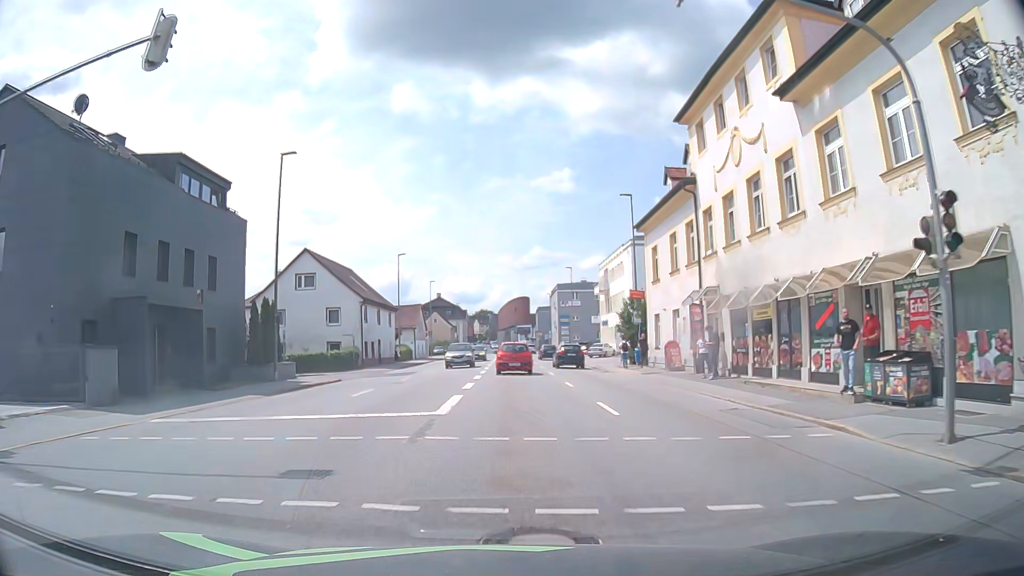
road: tertiary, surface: asphalt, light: Day
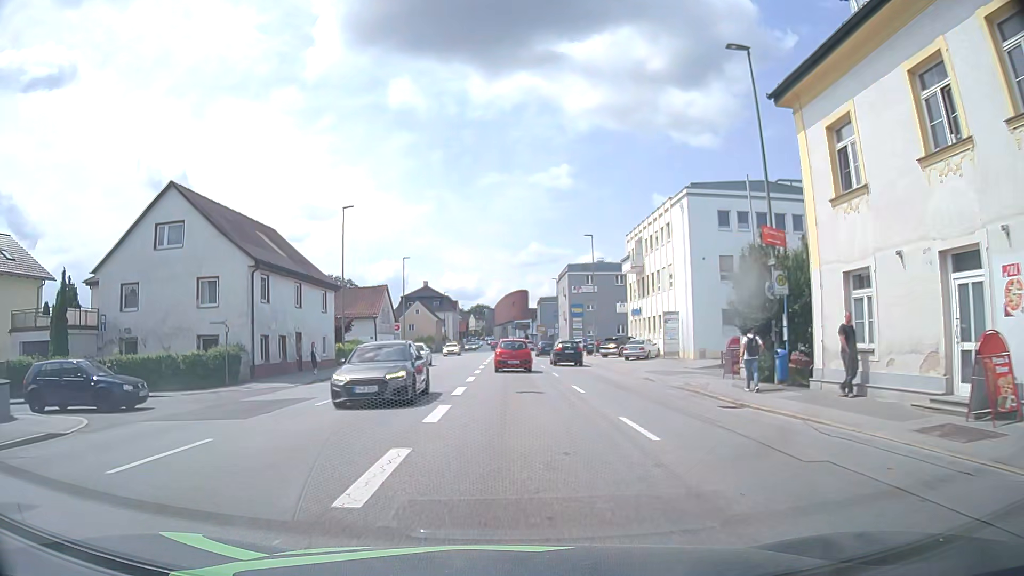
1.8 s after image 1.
(+0.1, +21.7) m; 0°
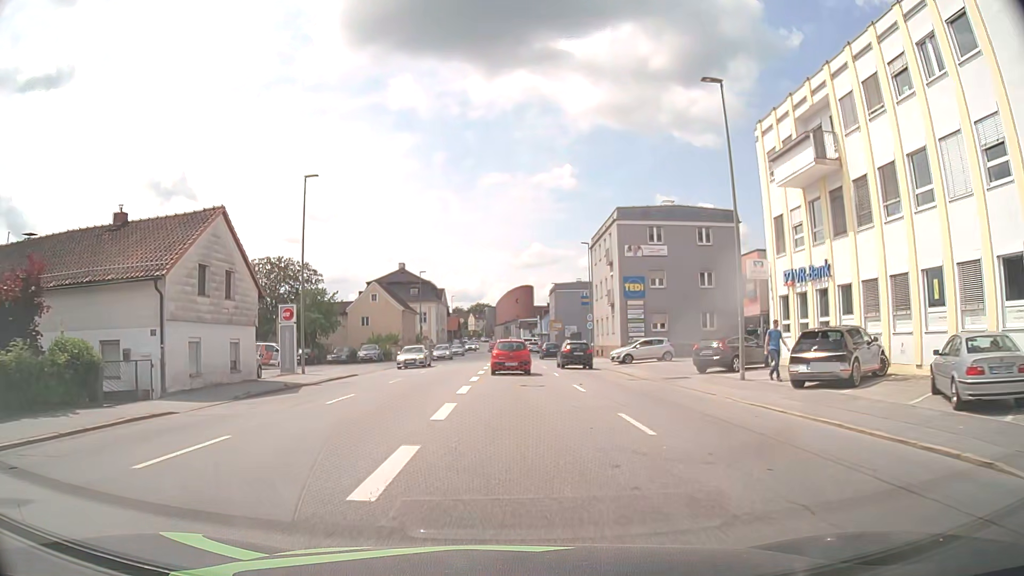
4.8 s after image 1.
(+0.3, +35.6) m; 0°
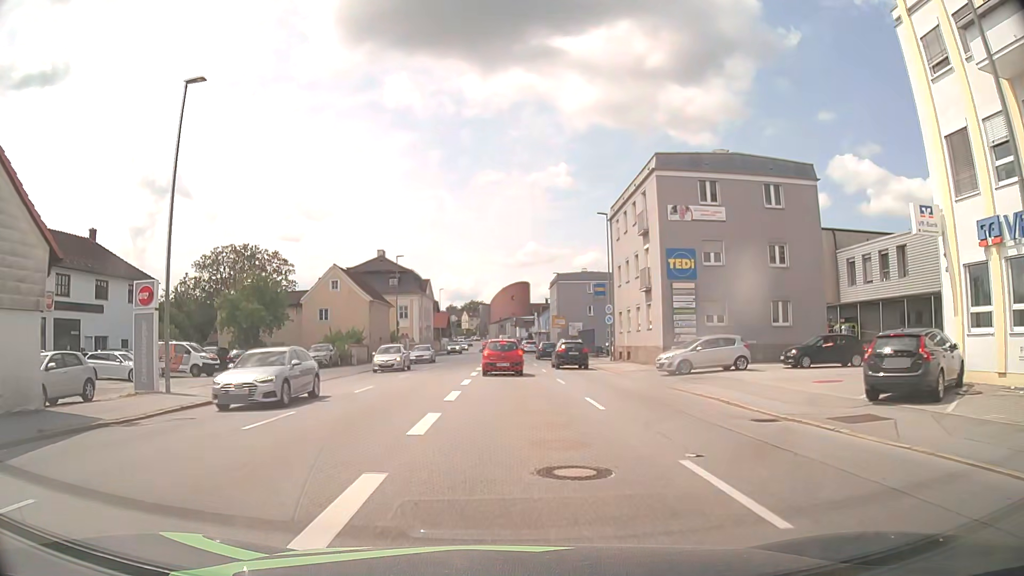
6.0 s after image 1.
(0.0, +13.9) m; +1°
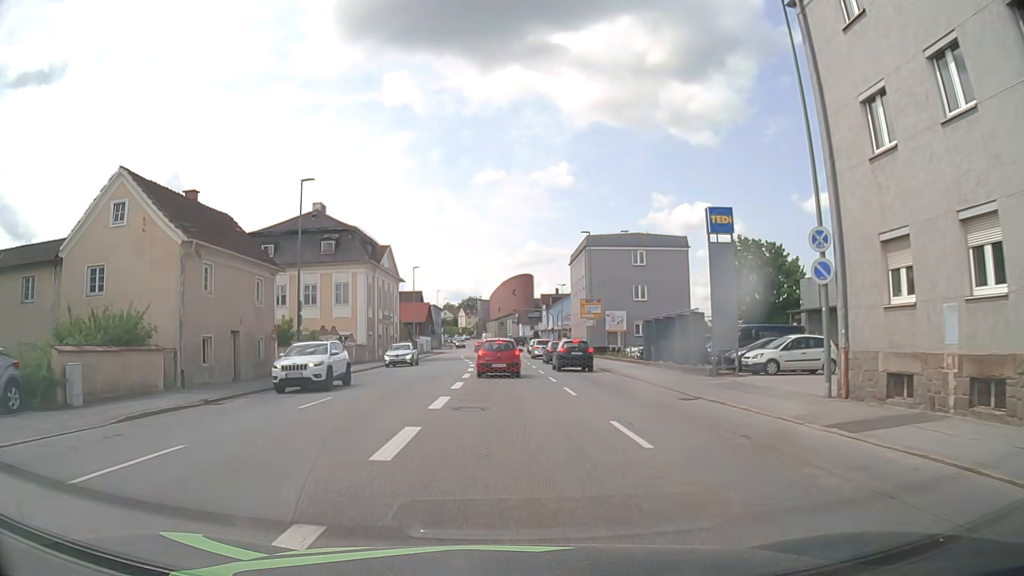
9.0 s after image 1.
(-0.2, +32.1) m; 0°
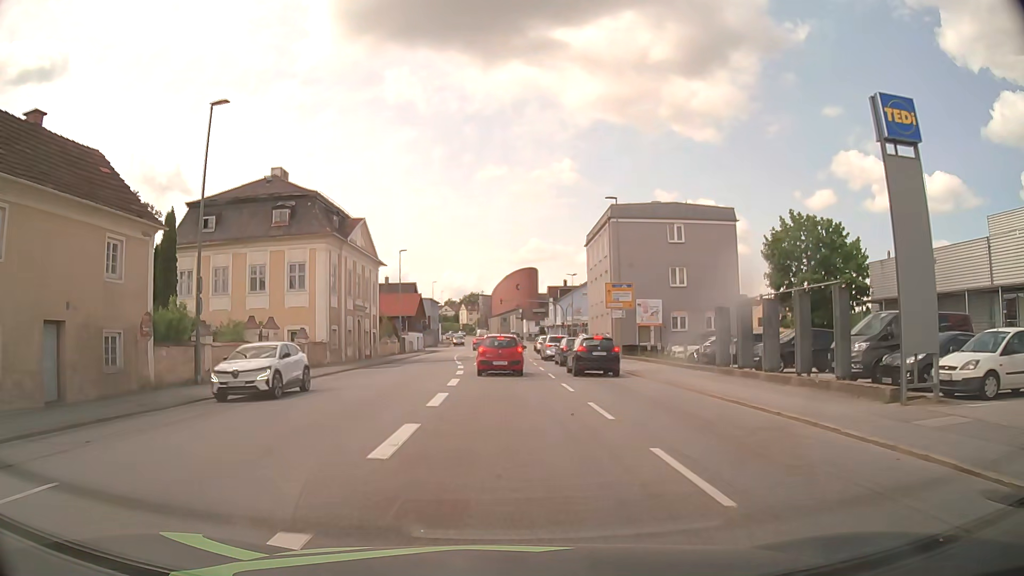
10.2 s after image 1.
(0.0, +12.1) m; -1°
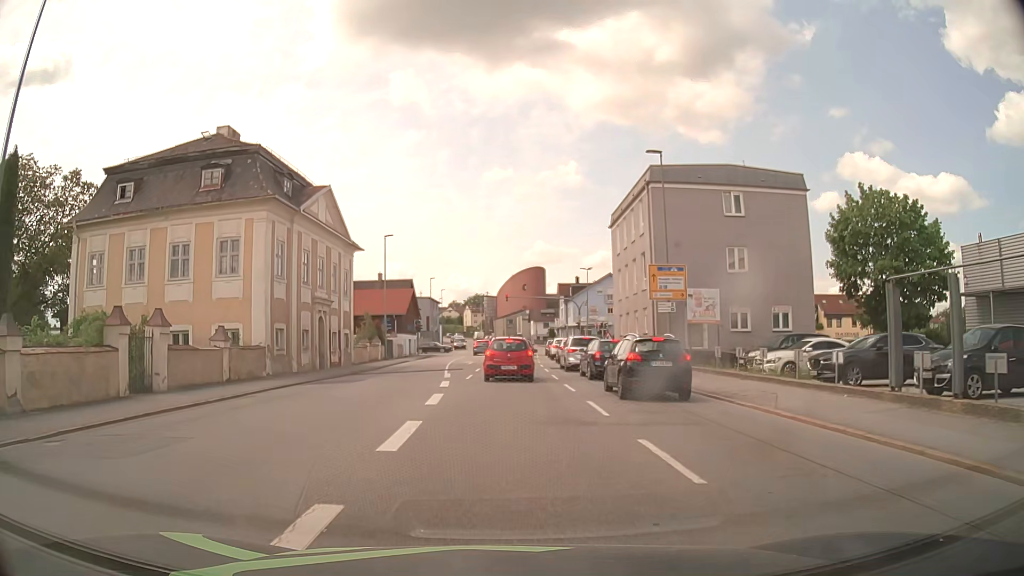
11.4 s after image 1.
(+0.1, +11.2) m; -1°
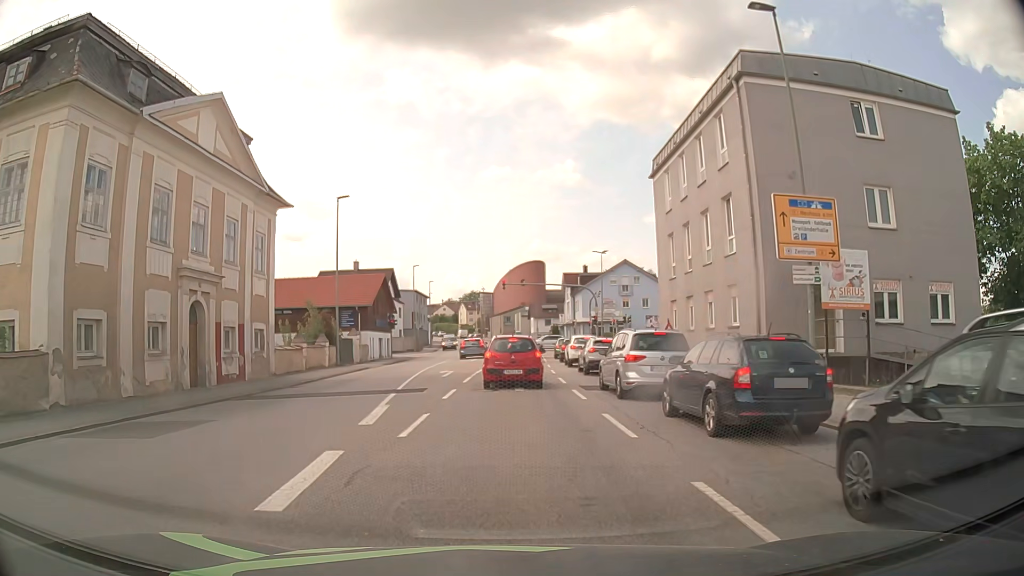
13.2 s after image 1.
(+0.2, +14.9) m; 0°
(0, +10) (0, +20) (+1, +30) (+1, +40) (+2, +50) (+2, +60) (+2, +70) (+3, +80) (+3, +90) (+2, +100) m
